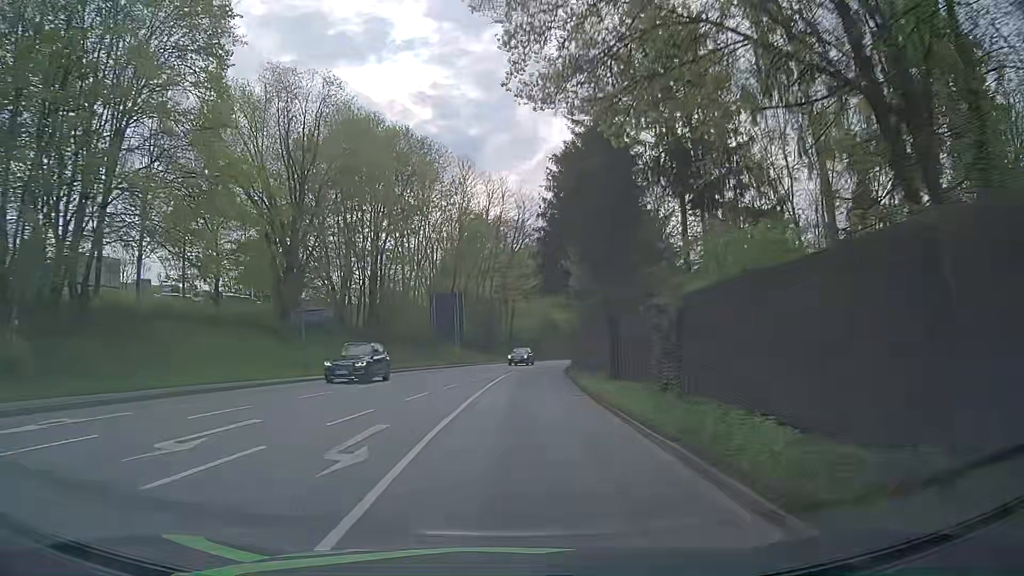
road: primary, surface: asphalt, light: Day
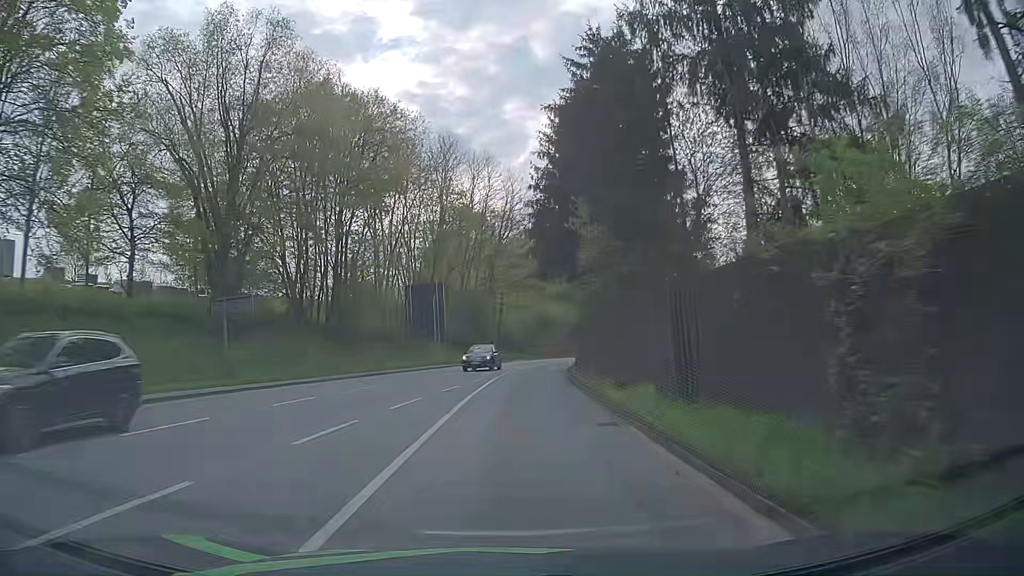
(+0.1, +8.6) m; +2°
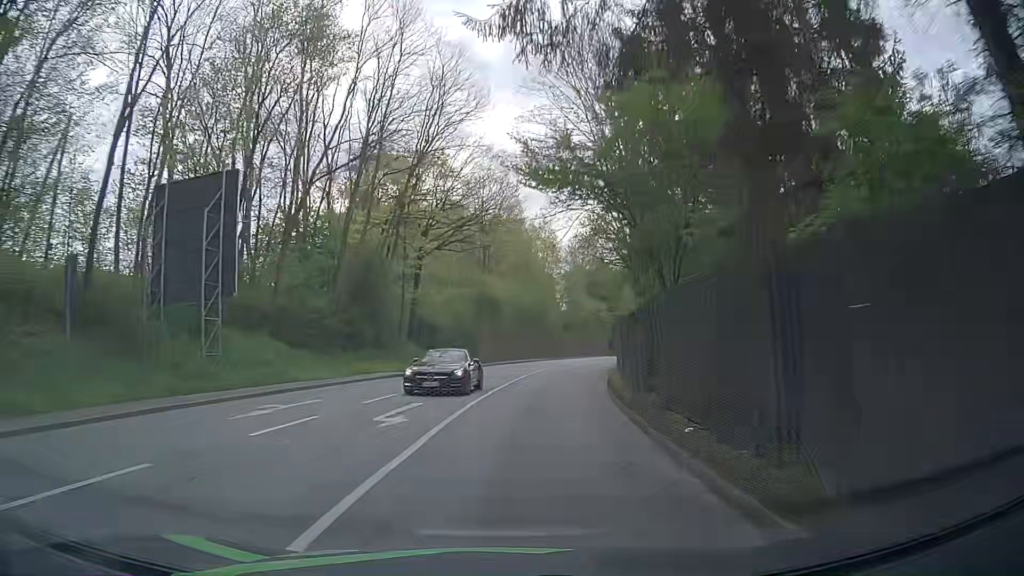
(+0.7, +35.1) m; +4°
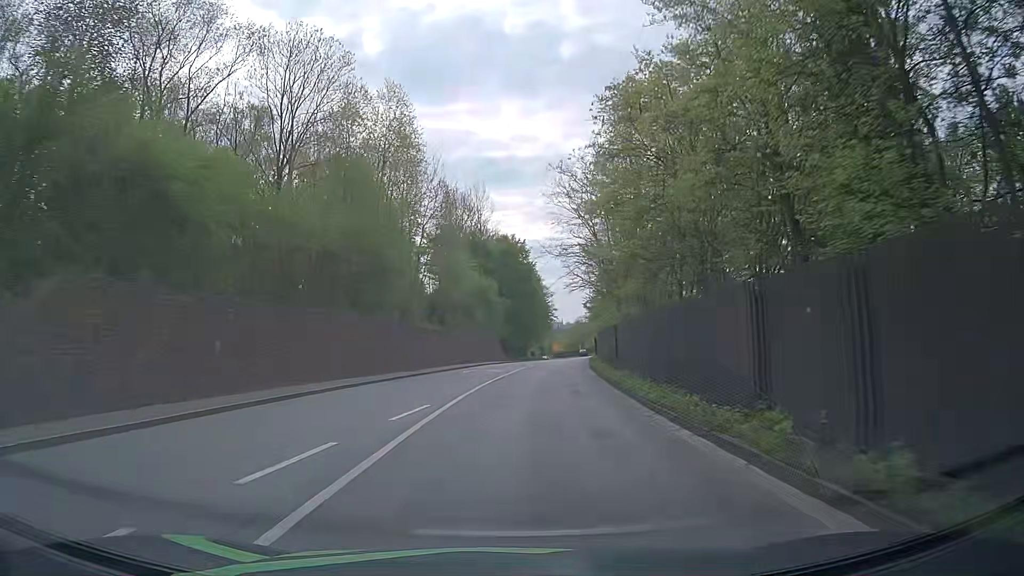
(+4.7, +44.8) m; +11°
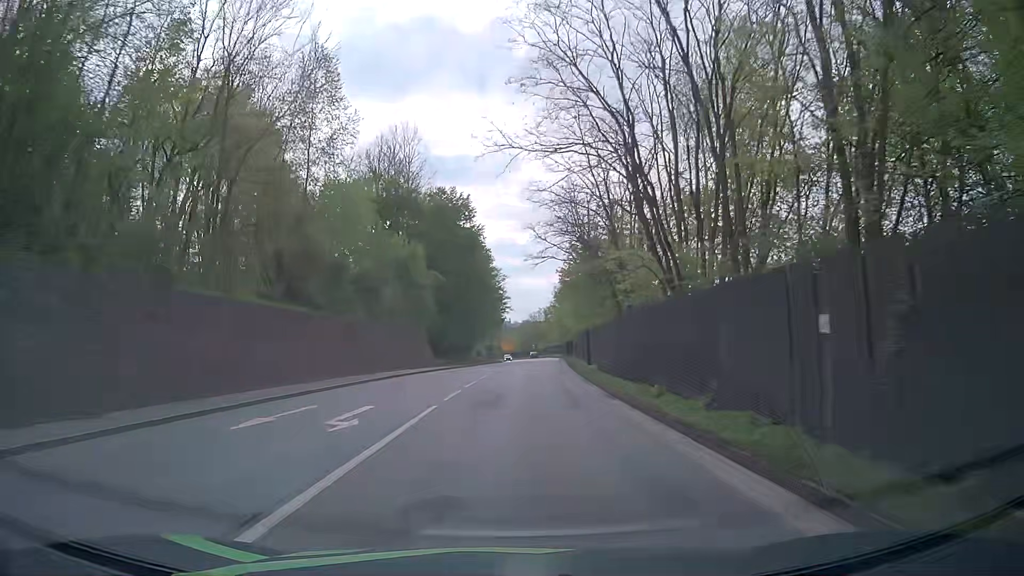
(+1.3, +27.4) m; +5°
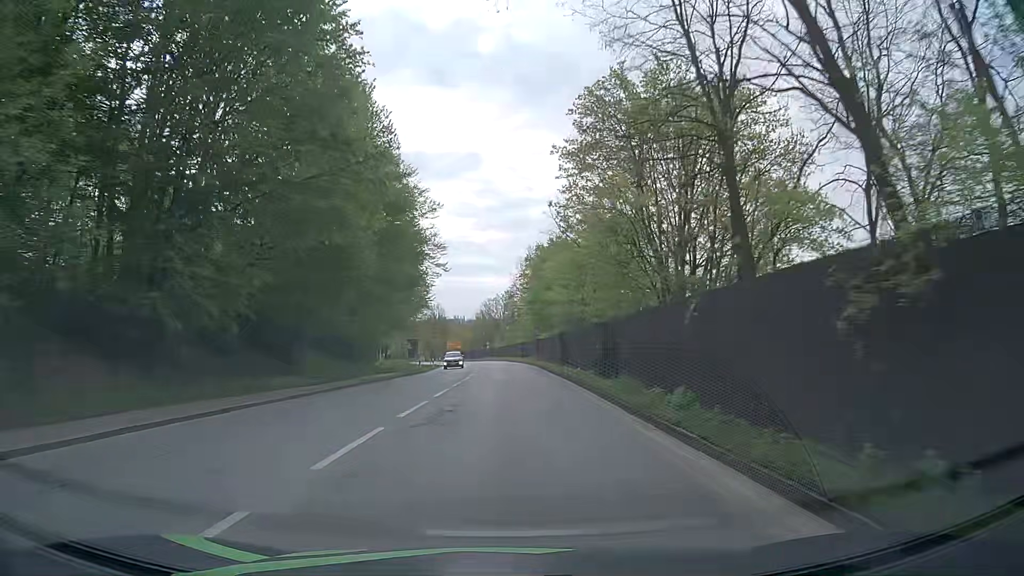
(+1.7, +45.9) m; +3°
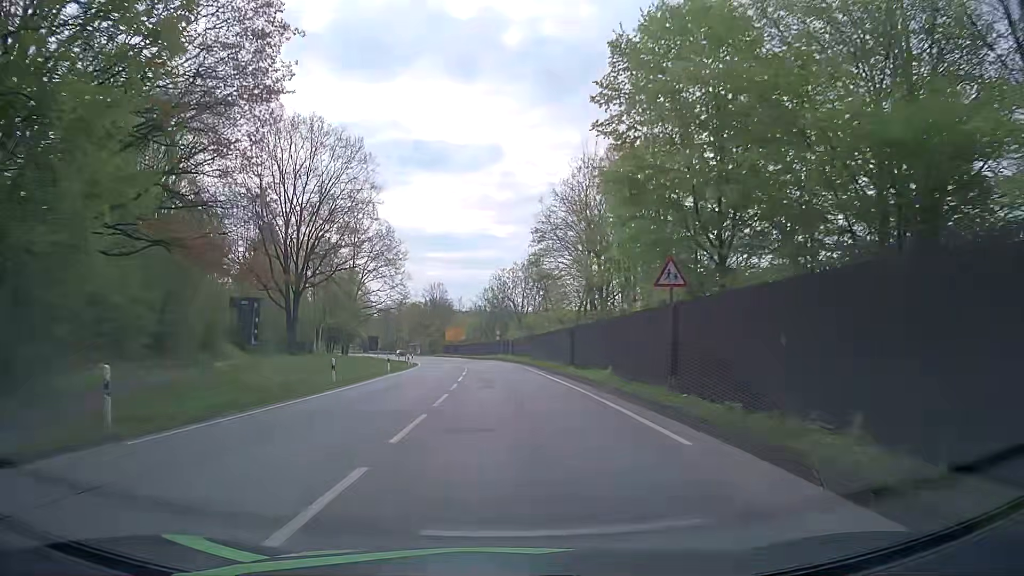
(+0.1, +46.0) m; -2°
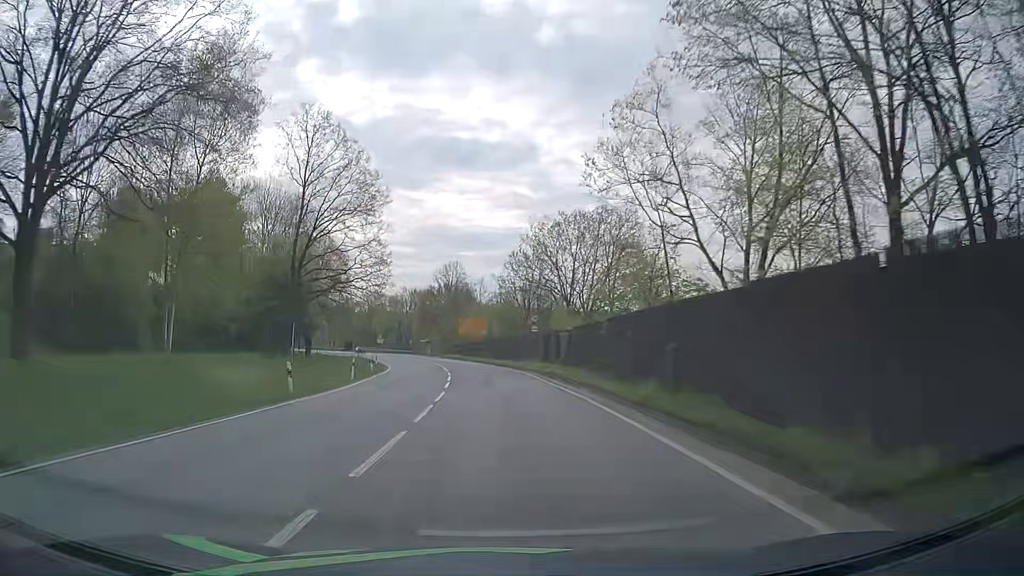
(-0.1, +37.8) m; -2°
(0, +10) (0, +20) (-1, +30) (-2, +40) (-3, +50) (-4, +60) (-5, +70) (-7, +80) (-9, +89) (-12, +99) m
